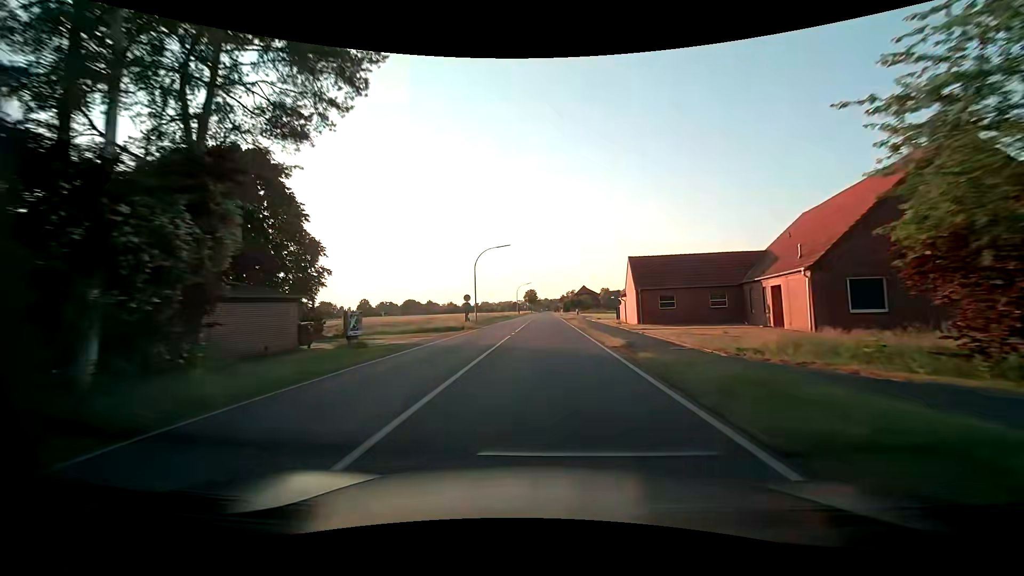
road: tertiary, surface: asphalt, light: Day
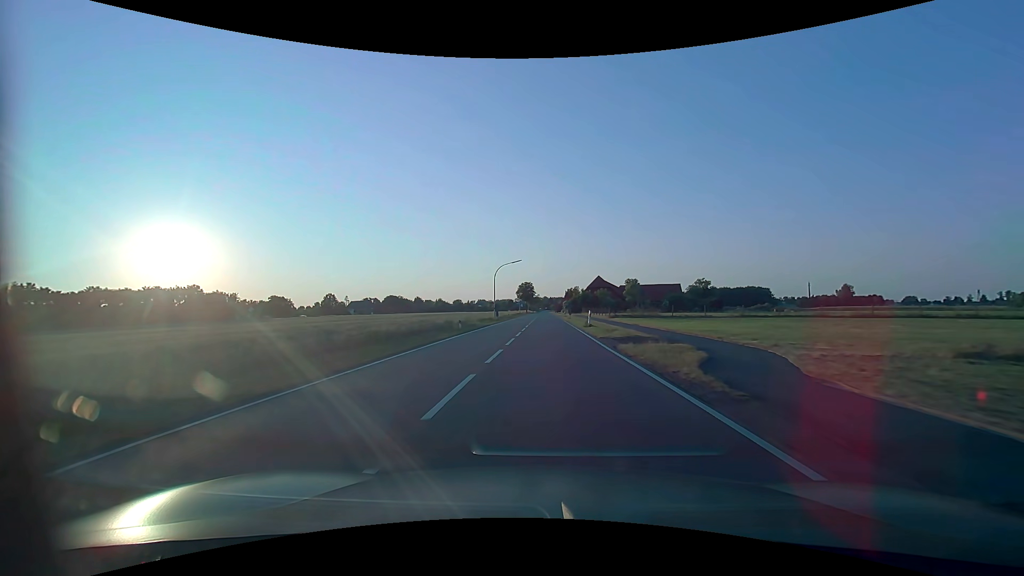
(0.0, +54.6) m; 0°
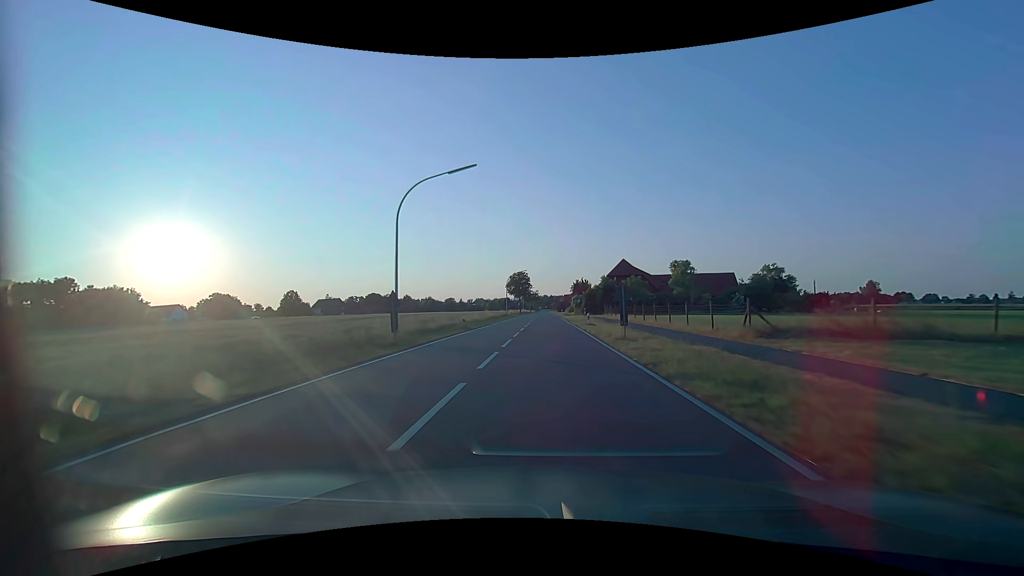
(0.0, +44.5) m; 0°
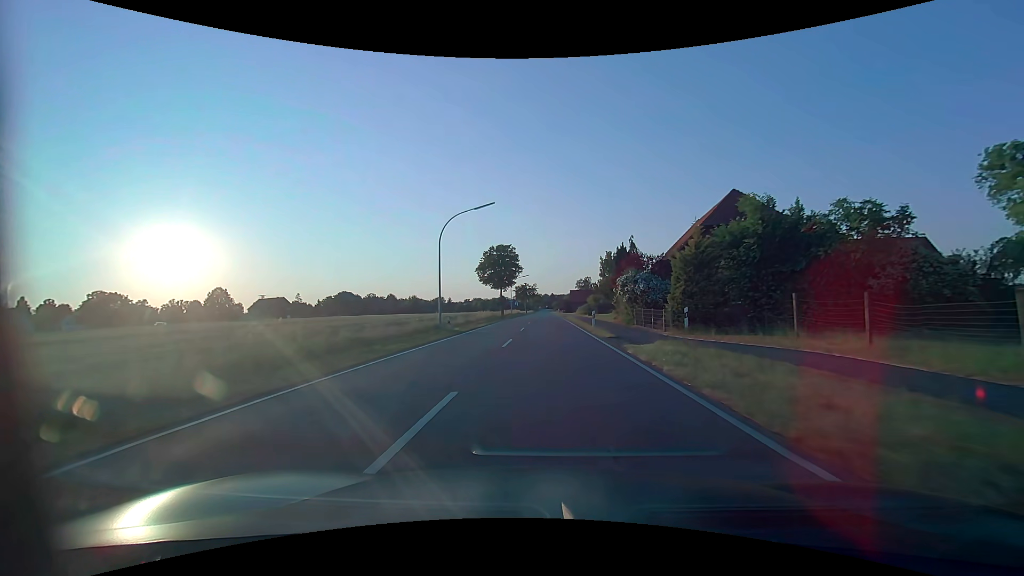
(0.0, +56.1) m; 0°
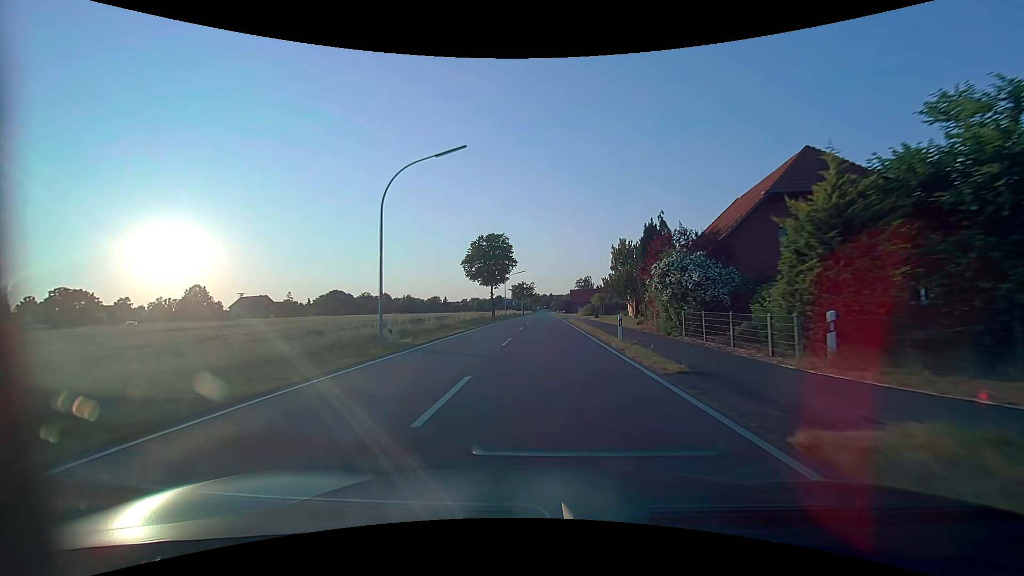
(0.0, +11.3) m; 0°
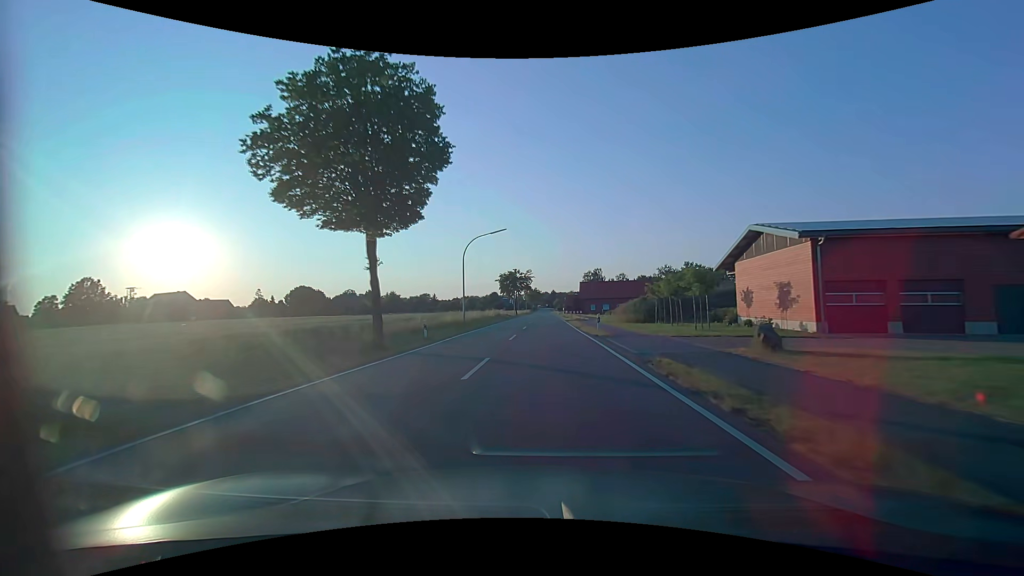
(0.0, +45.0) m; 0°
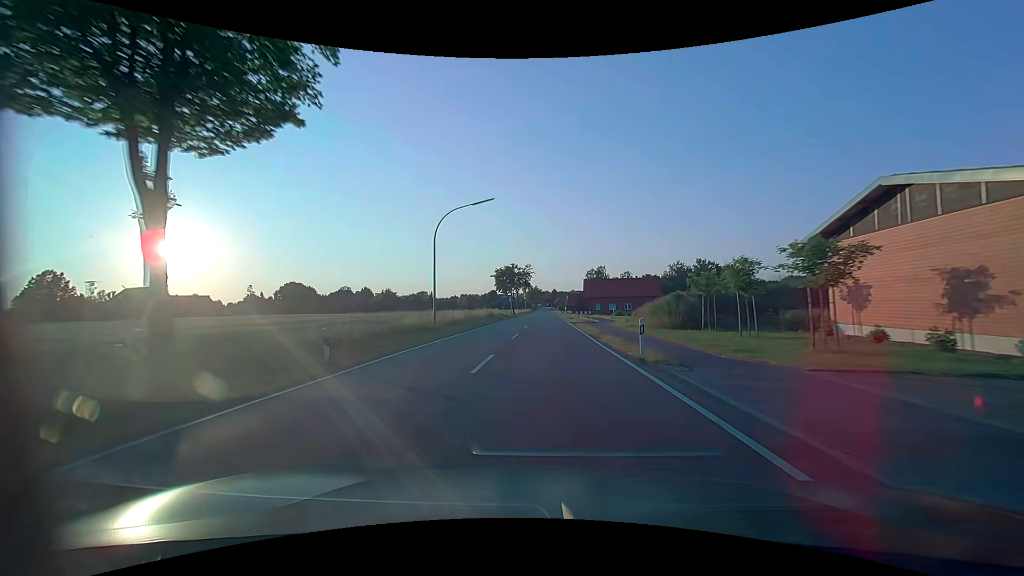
(0.0, +11.3) m; 0°
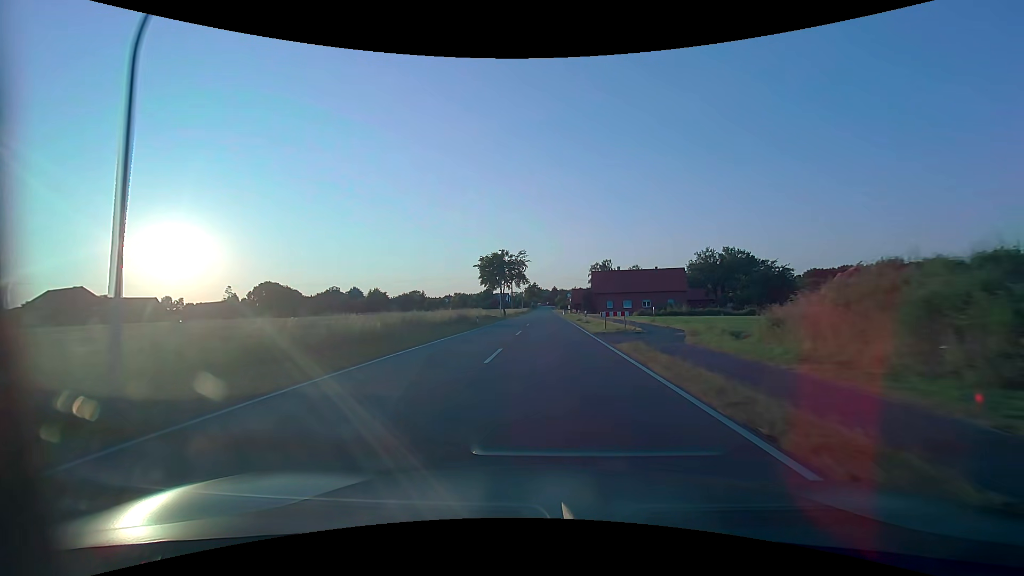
(0.0, +22.6) m; 0°
(0, +10) (0, +20) (0, +30) (0, +40) (0, +50) (0, +60) (0, +70) (0, +80) (0, +90) (0, +100) m
